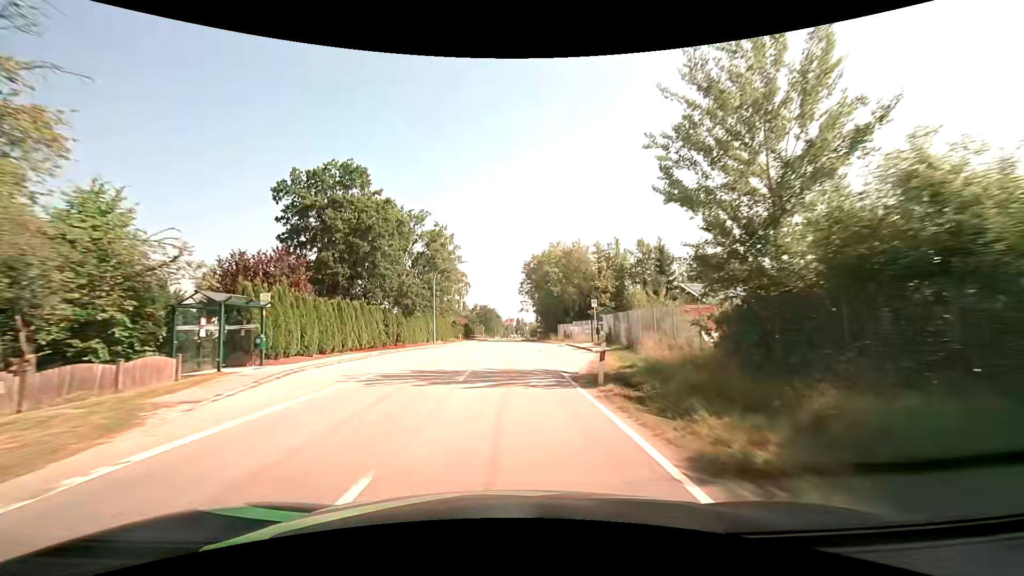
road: tertiary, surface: asphalt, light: Day
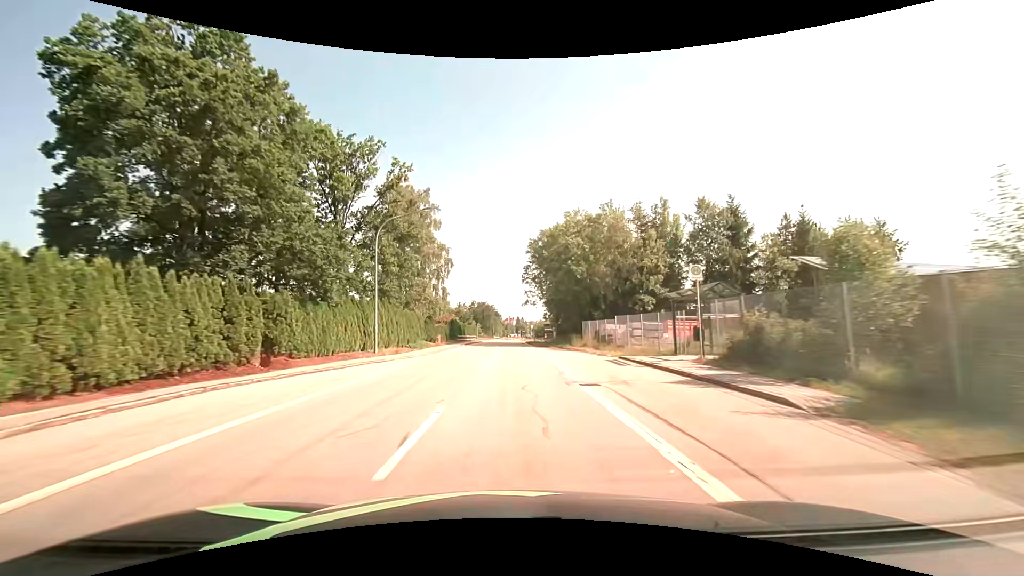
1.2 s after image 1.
(+0.1, +20.5) m; 0°
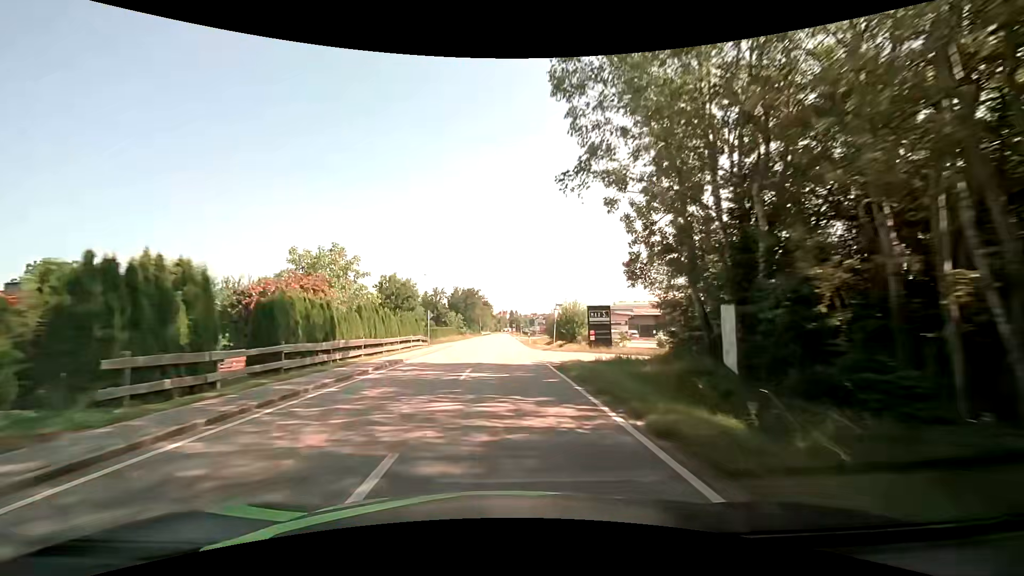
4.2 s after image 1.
(+0.4, +52.2) m; 0°
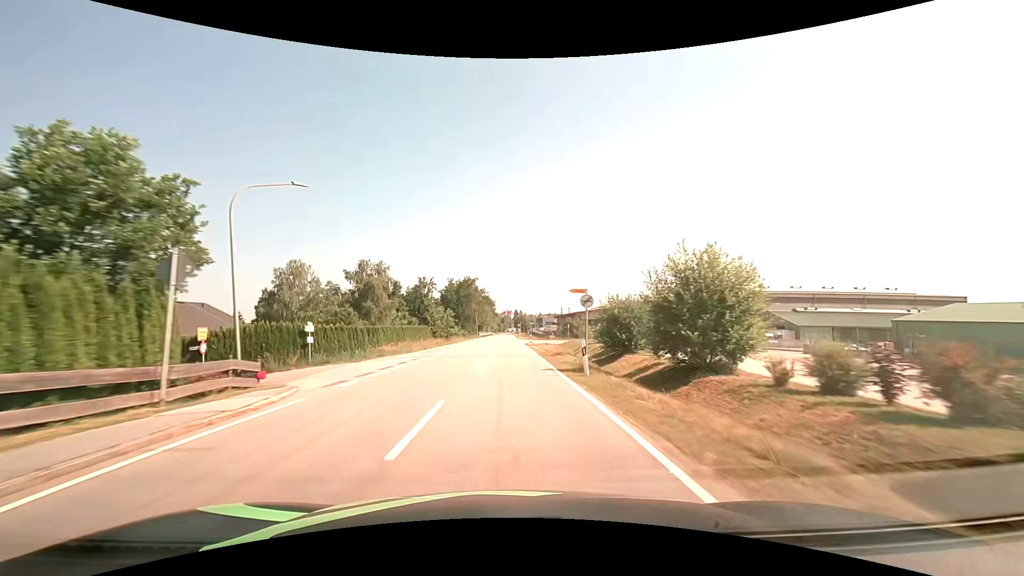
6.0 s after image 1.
(+0.2, +32.4) m; 0°
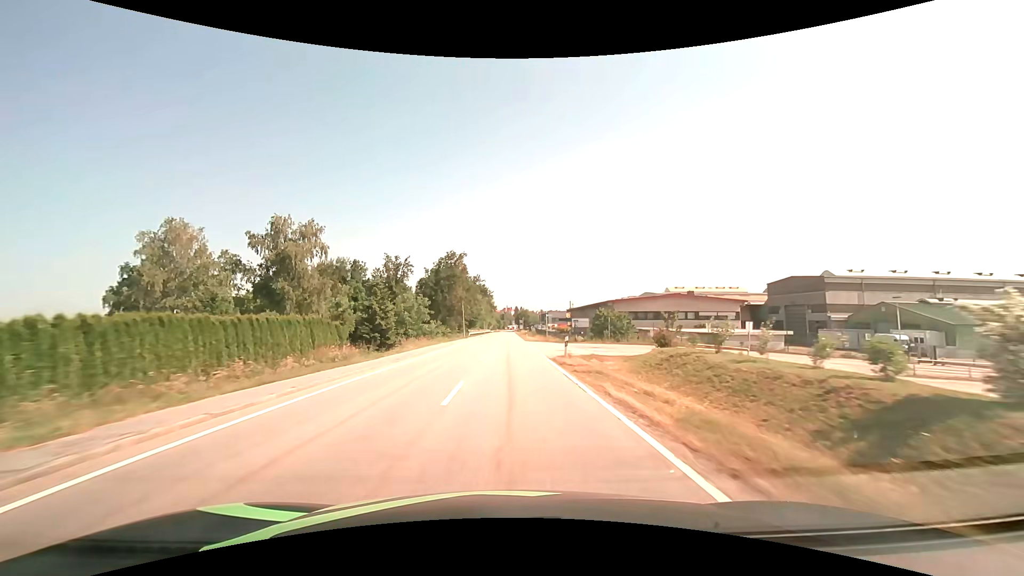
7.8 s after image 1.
(-0.1, +33.3) m; 0°
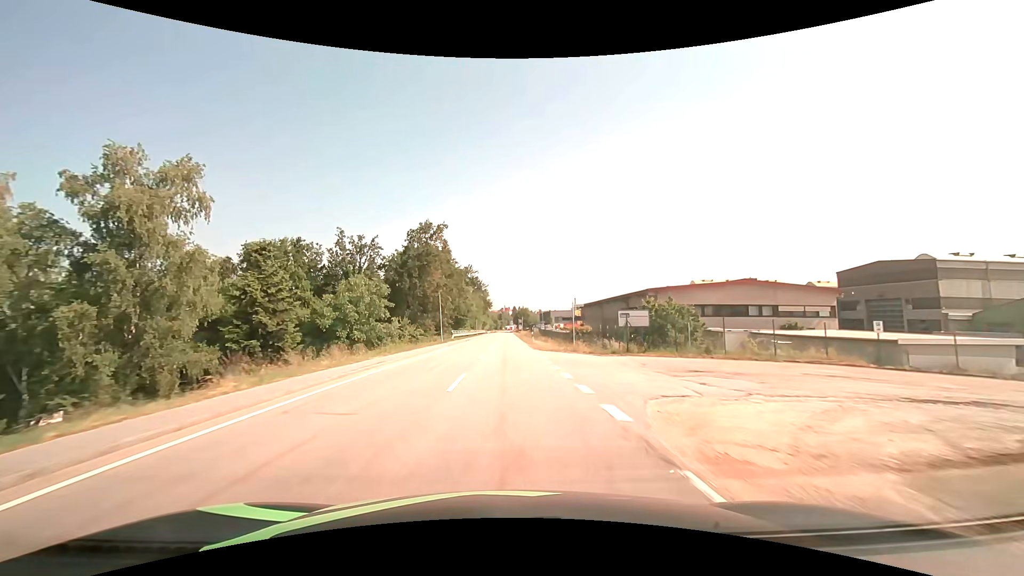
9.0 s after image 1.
(0.0, +22.8) m; 0°
(0, +10) (0, +20) (0, +30) (0, +40) (0, +50) (0, +60) (0, +70) (0, +80) (0, +90) (0, +100) m
